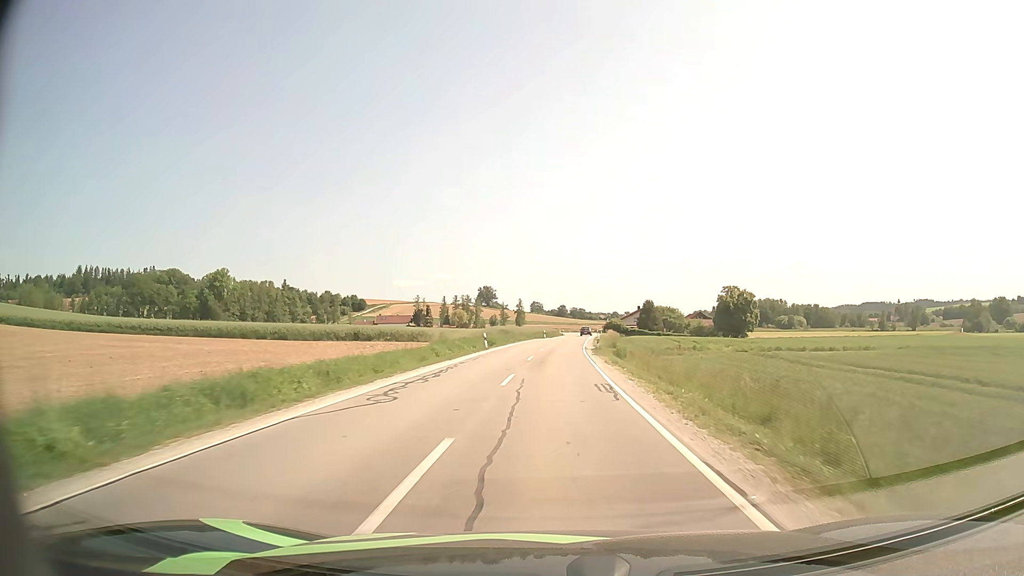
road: secondary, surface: asphalt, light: Day
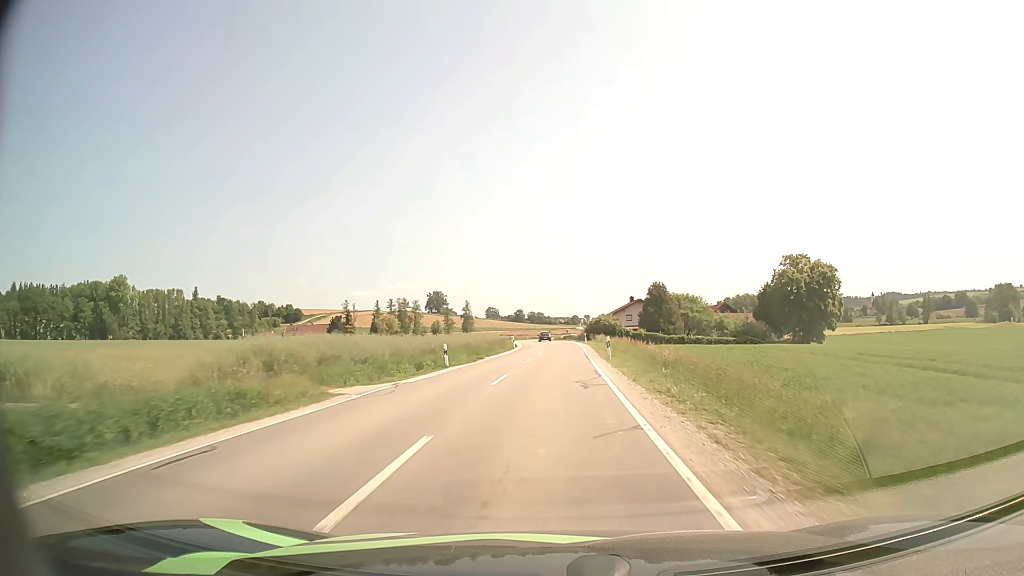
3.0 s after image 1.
(+2.2, +59.8) m; +4°
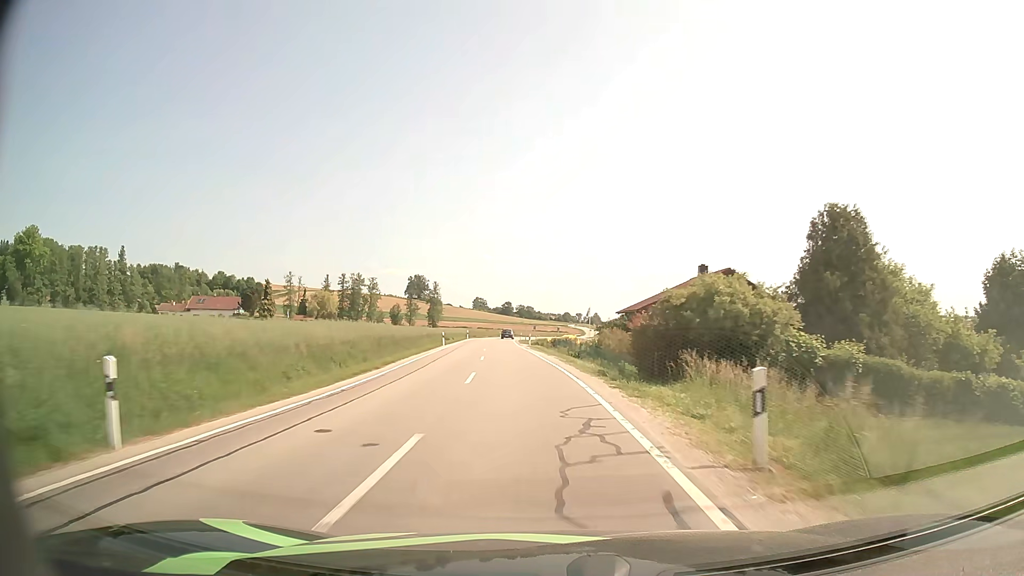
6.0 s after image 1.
(+1.4, +59.6) m; +1°
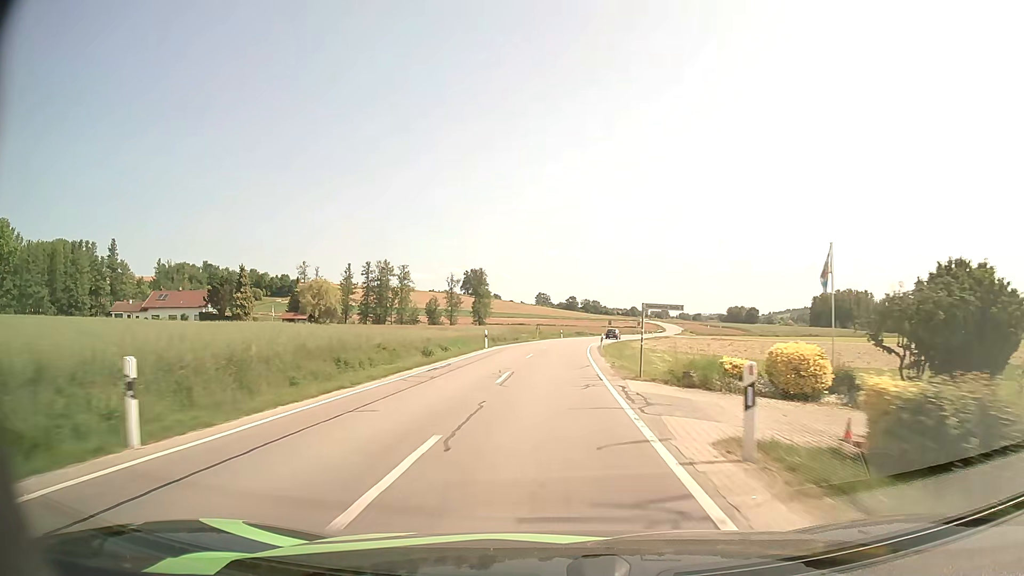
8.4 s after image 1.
(-2.9, +47.3) m; -6°
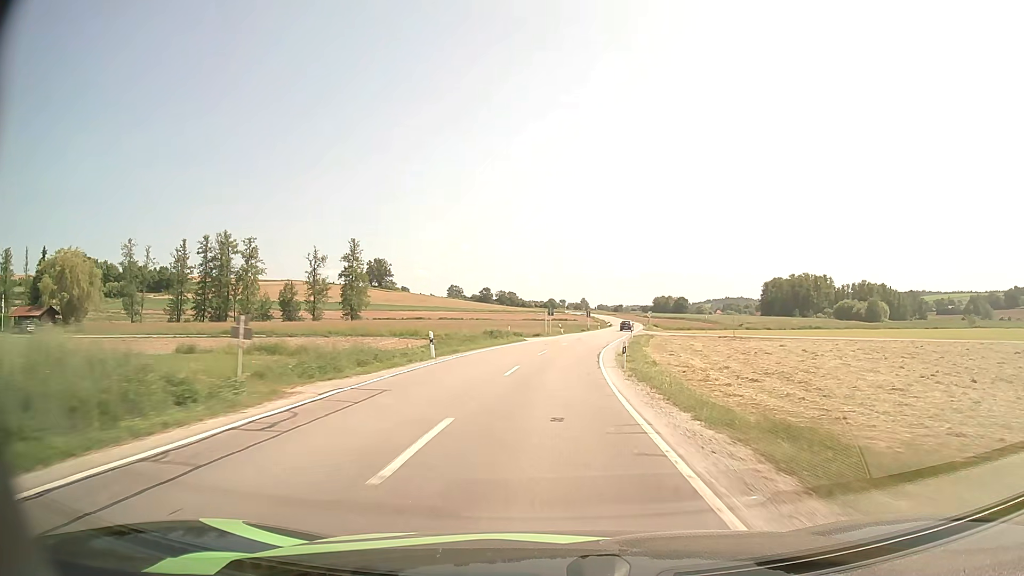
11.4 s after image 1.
(+2.5, +58.2) m; +7°
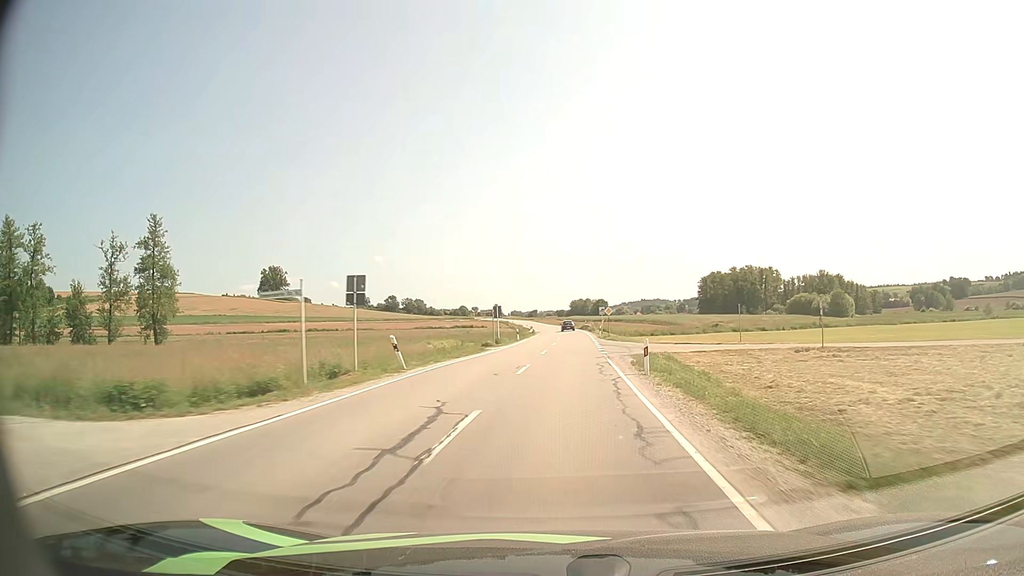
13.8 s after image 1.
(+3.0, +47.4) m; +7°
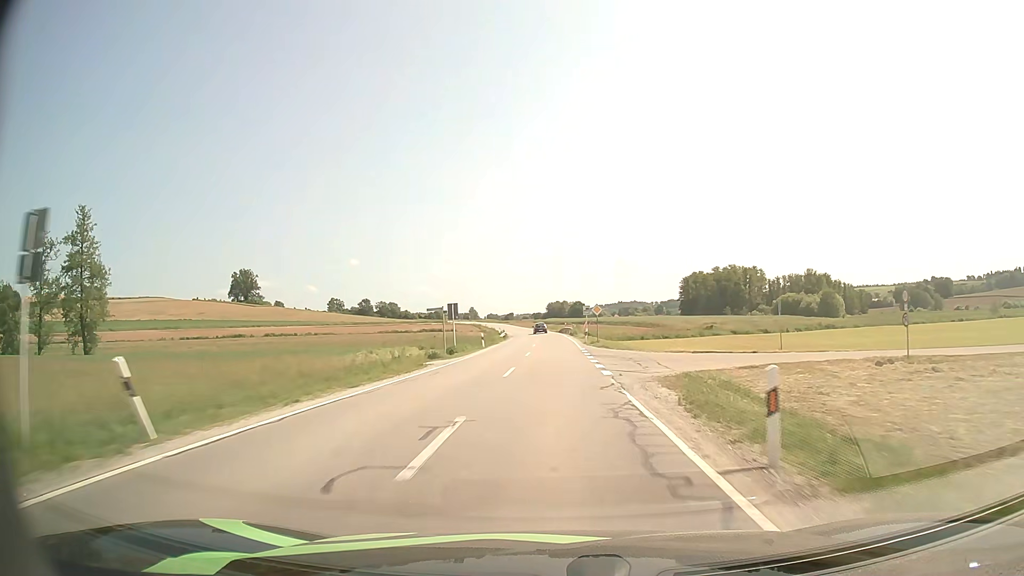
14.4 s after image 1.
(+0.3, +12.1) m; +2°
